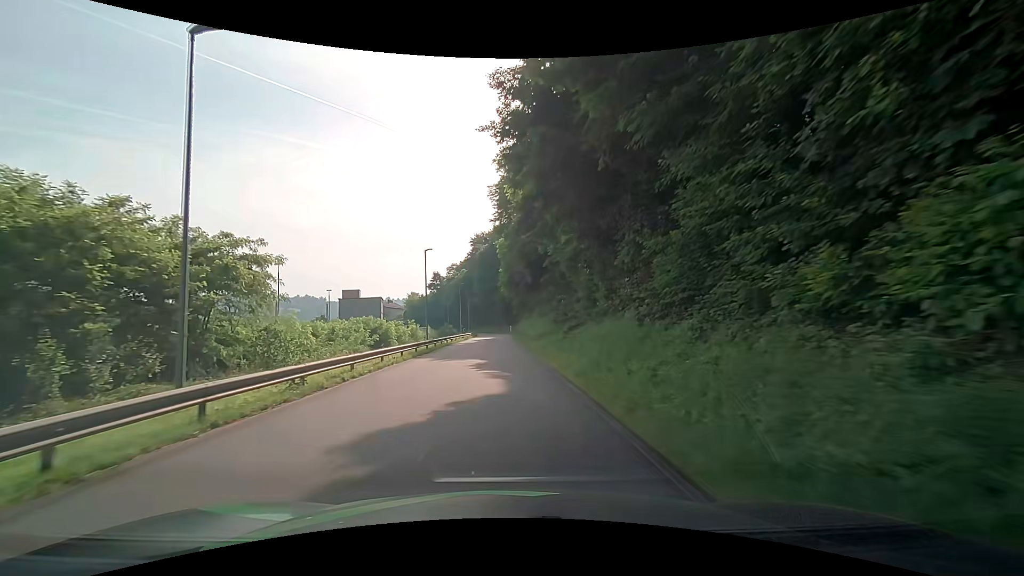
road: residential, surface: asphalt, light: Day
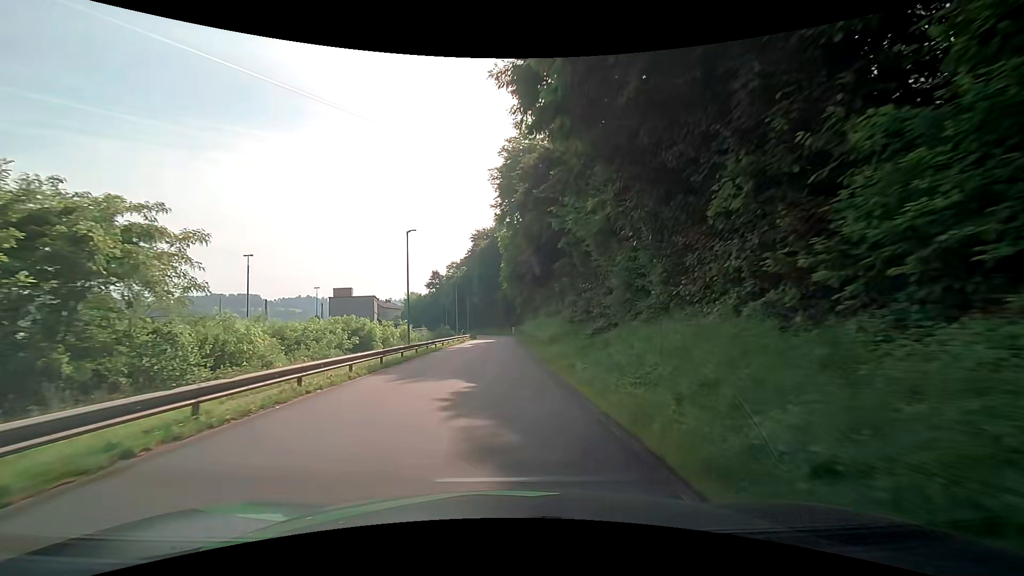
(-0.1, +8.2) m; 0°
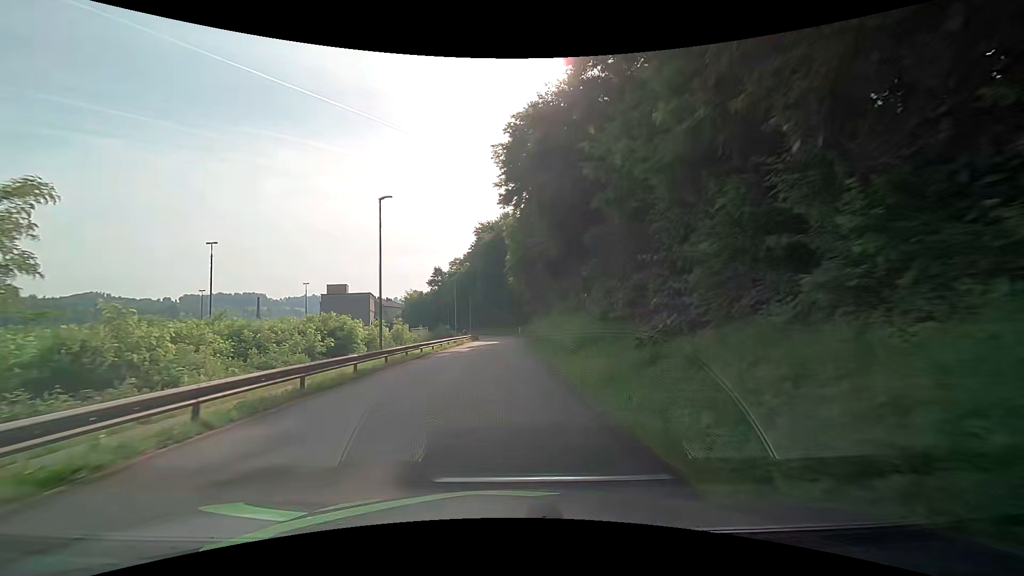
(-0.1, +8.2) m; -1°
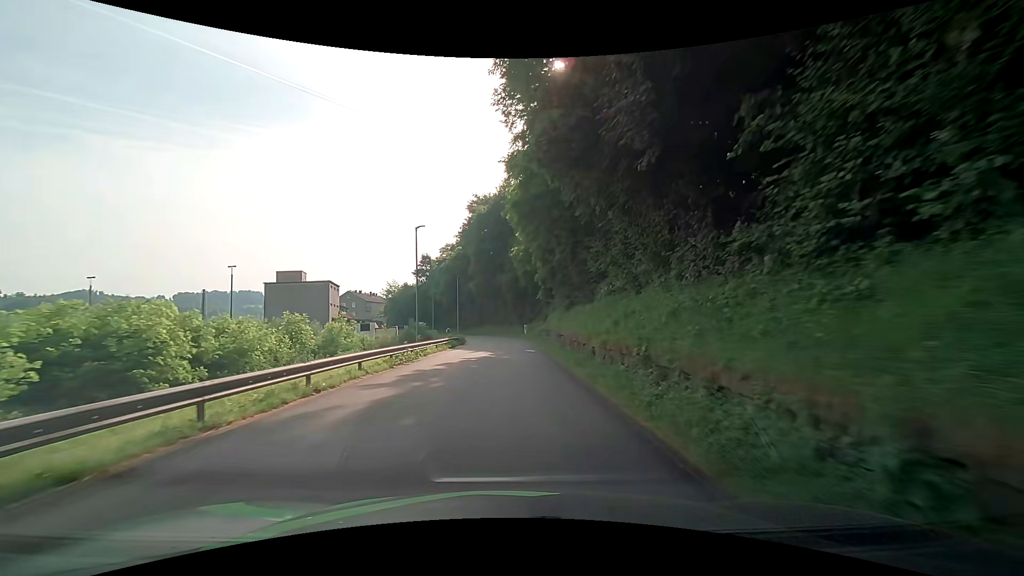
(-0.3, +24.2) m; -1°
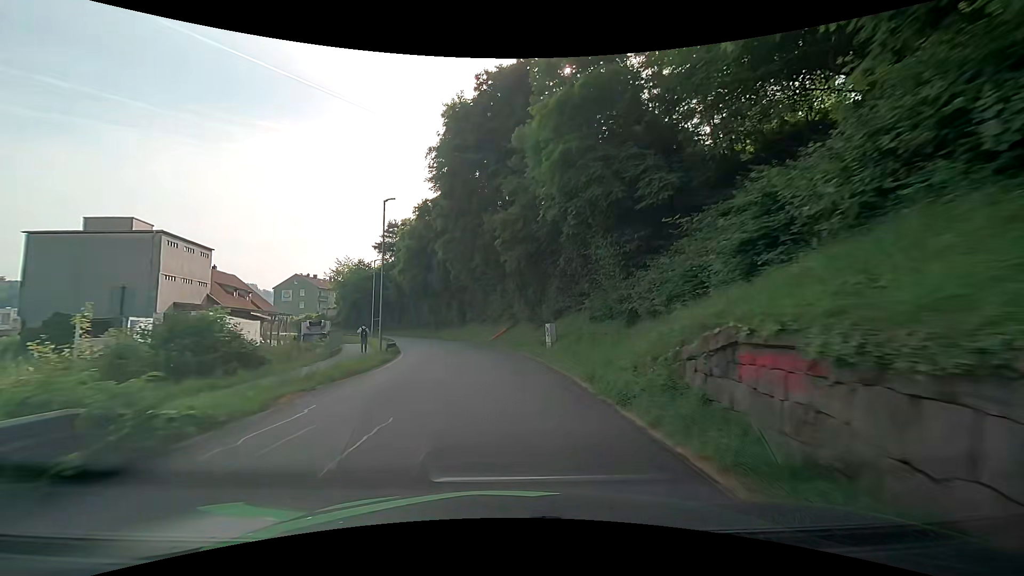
(+0.2, +38.8) m; 0°
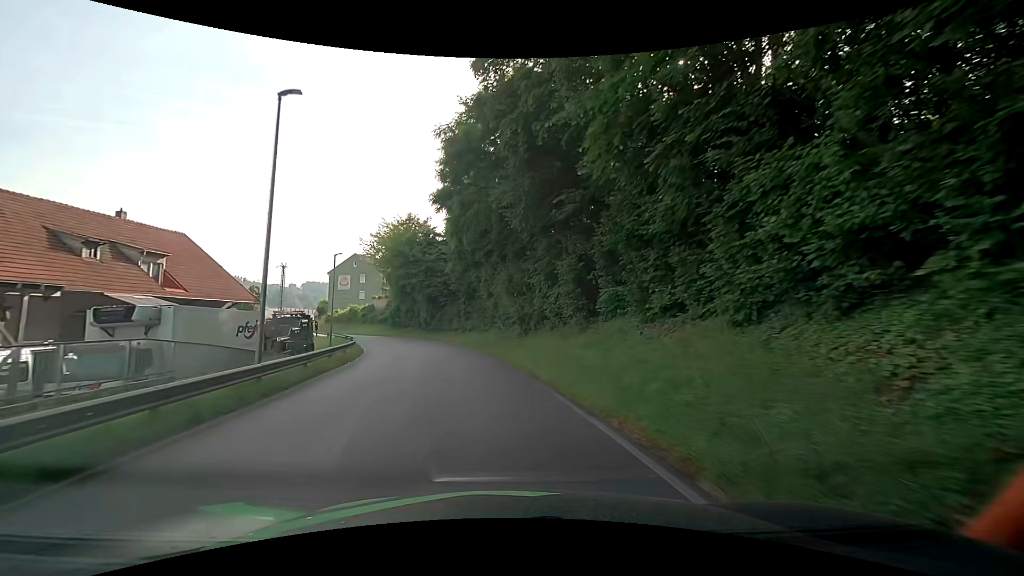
(-3.1, +37.0) m; -13°
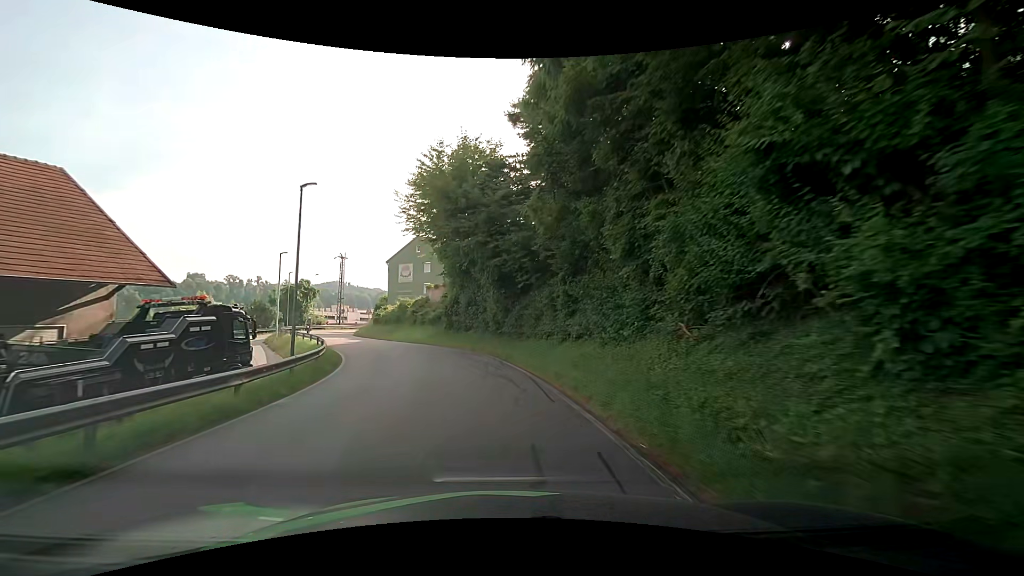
(-1.9, +22.1) m; -11°
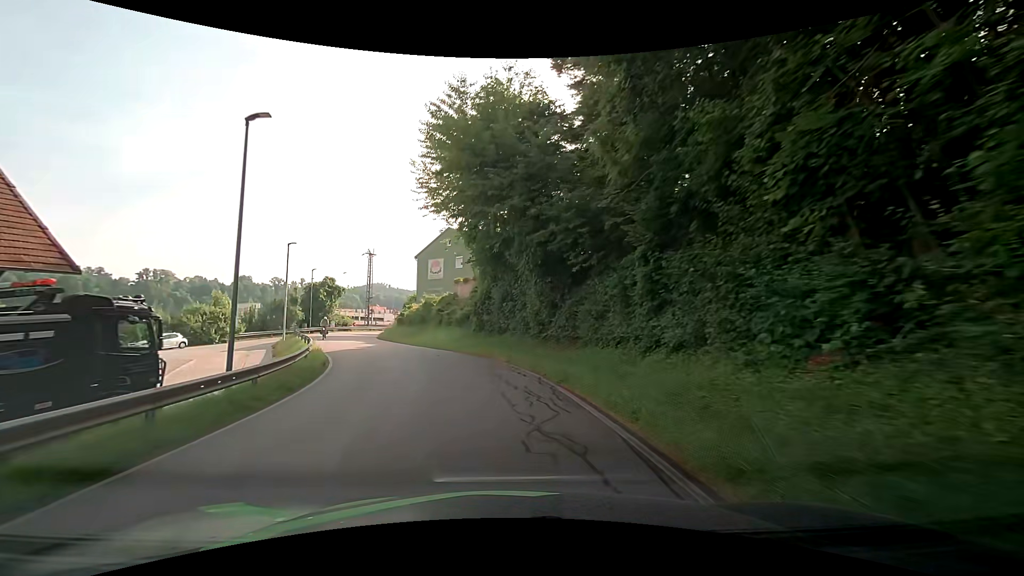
(-0.1, +7.3) m; -4°
(-1, +10) (-2, +20) (-6, +29) (-10, +38) (-13, +48) (-16, +57) (-16, +67) (-12, +77) (-7, +85) (-1, +93) m
